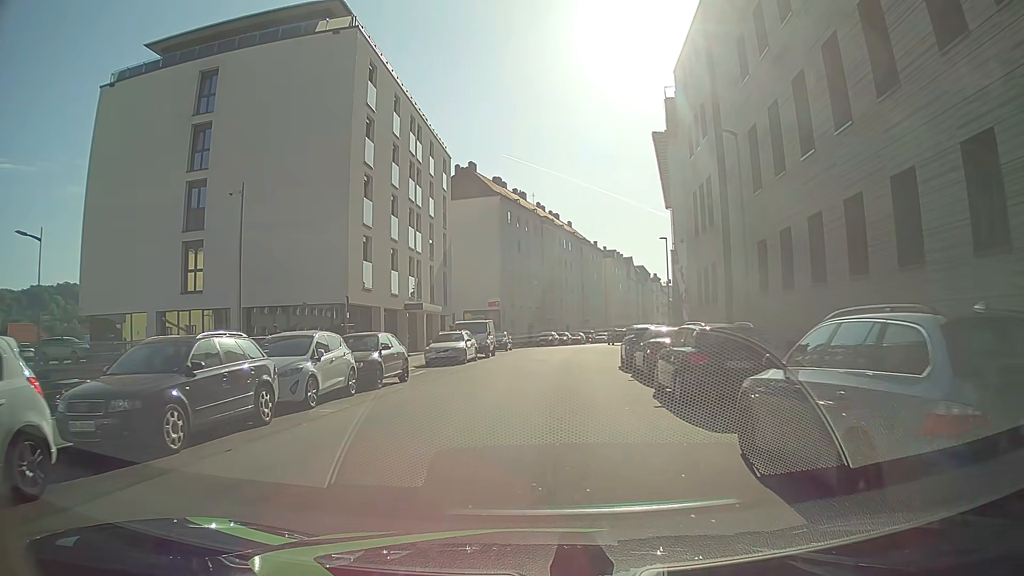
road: tertiary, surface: asphalt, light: Day
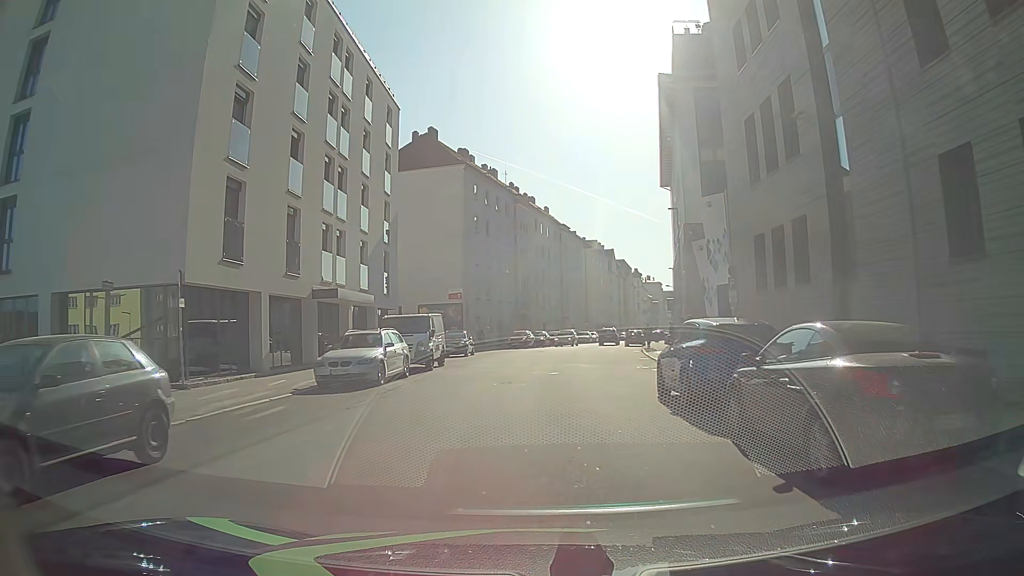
(+0.4, +12.5) m; +2°
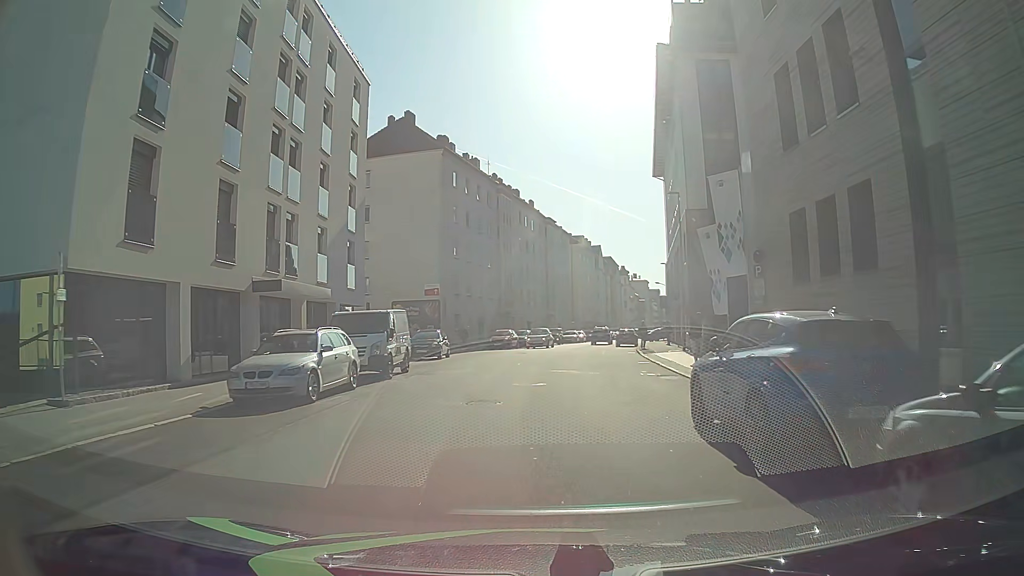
(+0.1, +4.5) m; +1°
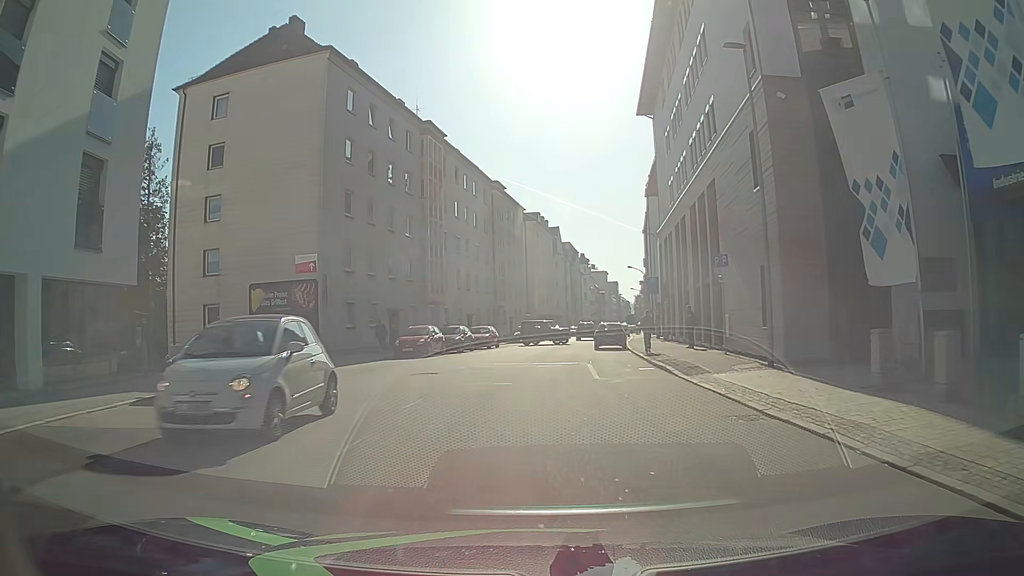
(+0.9, +18.7) m; +3°
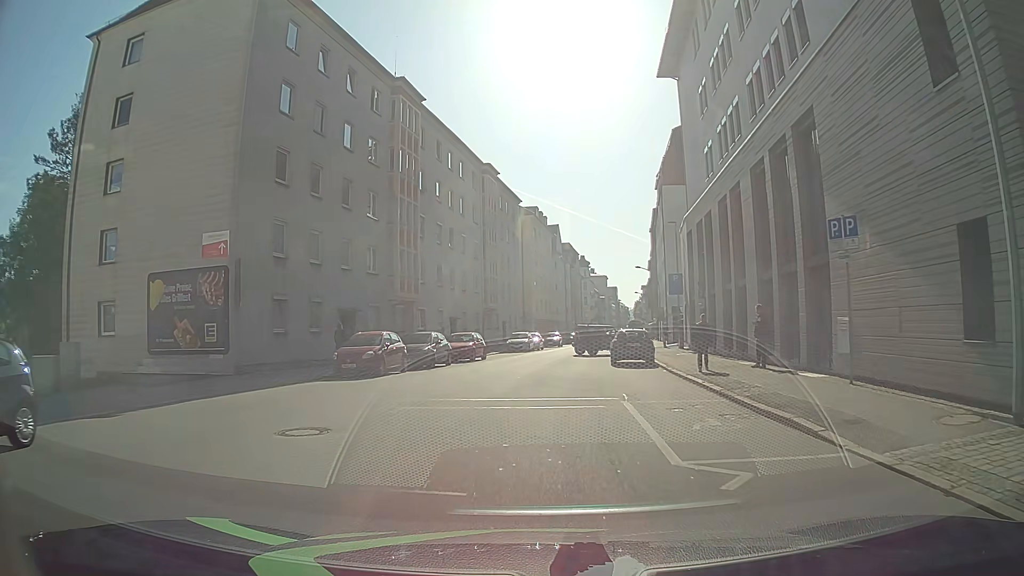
(+0.2, +9.3) m; +3°
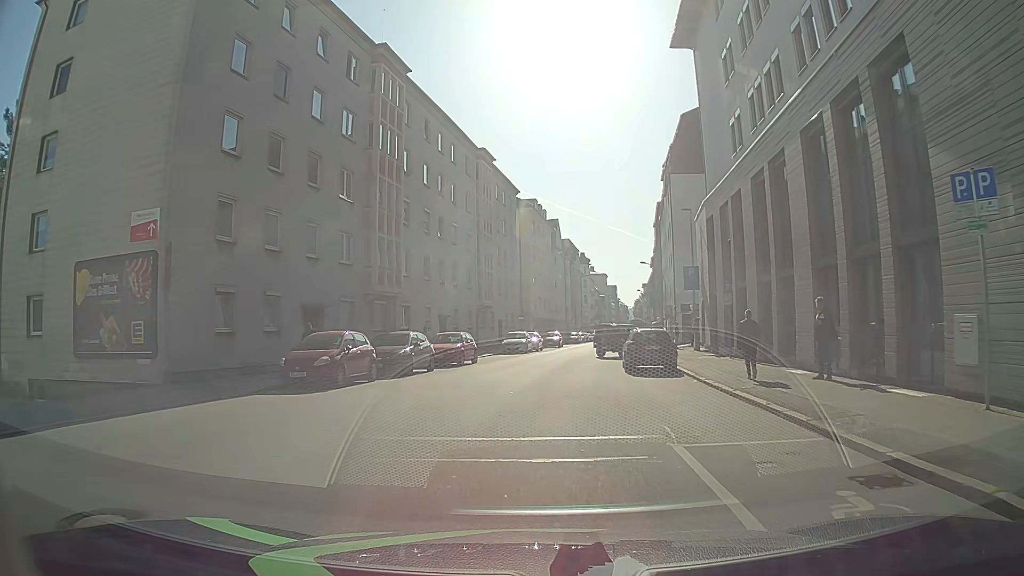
(0.0, +4.6) m; 0°
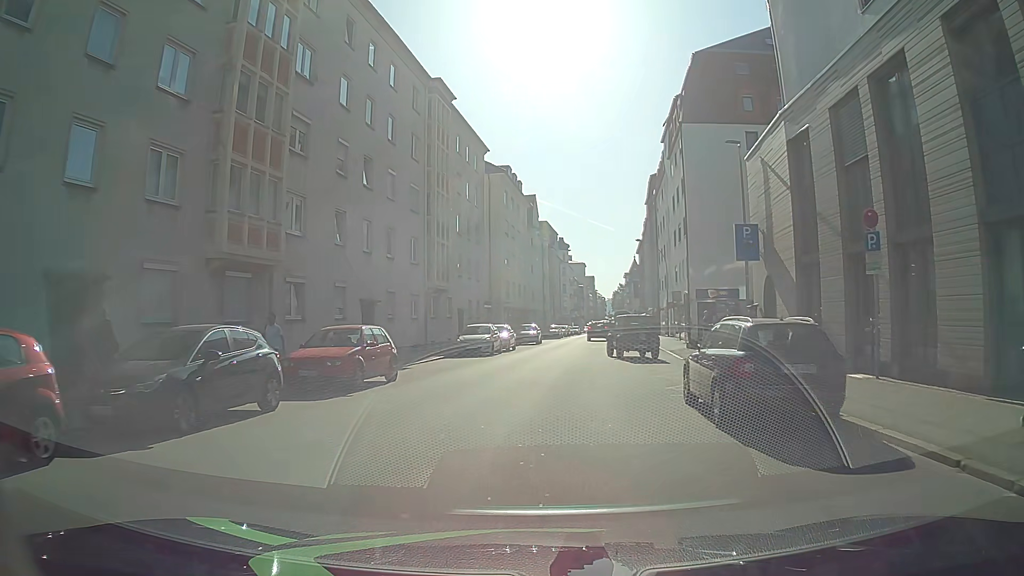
(0.0, +13.6) m; +1°
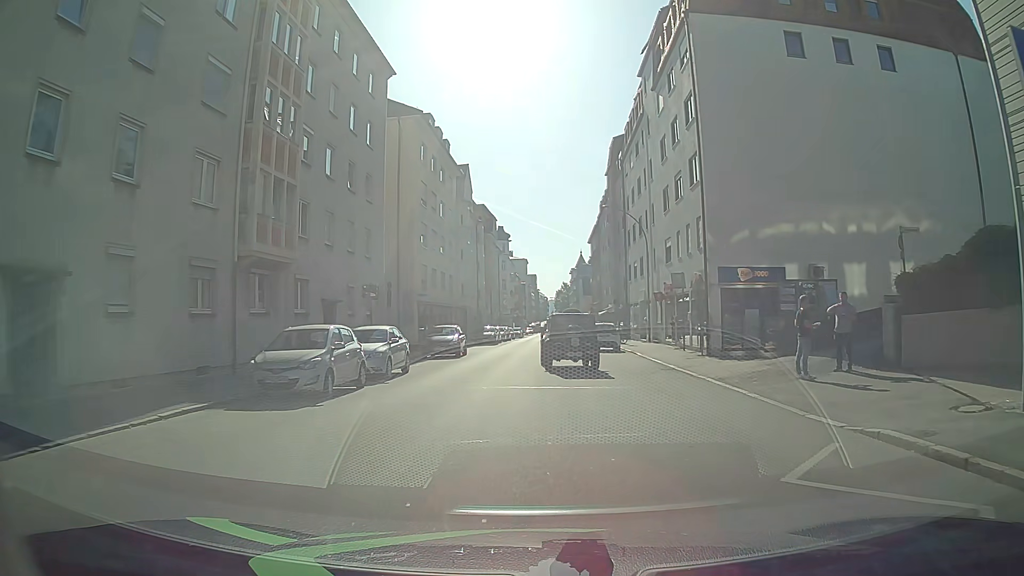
(+0.9, +17.9) m; +5°
